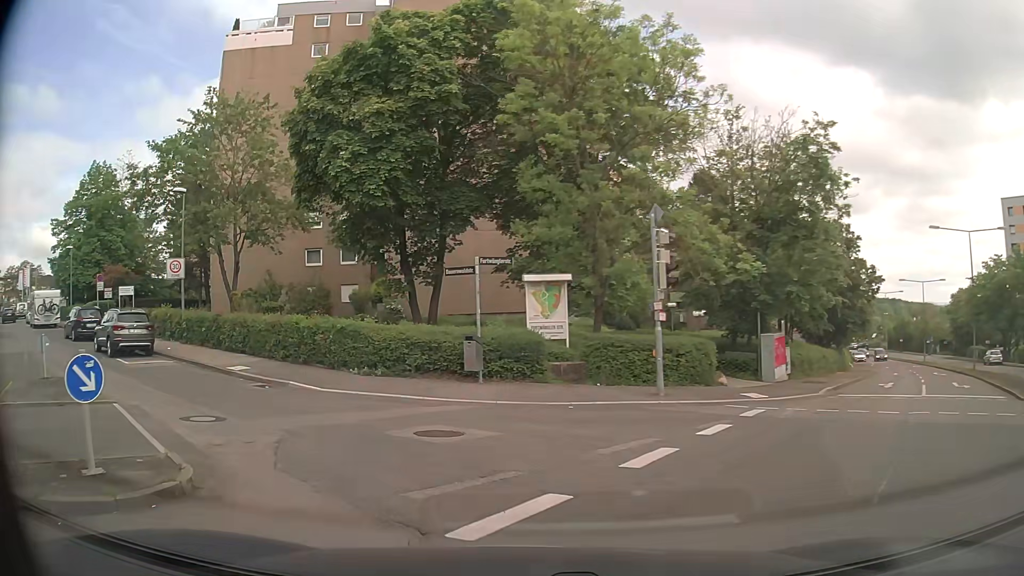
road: residential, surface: asphalt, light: Day
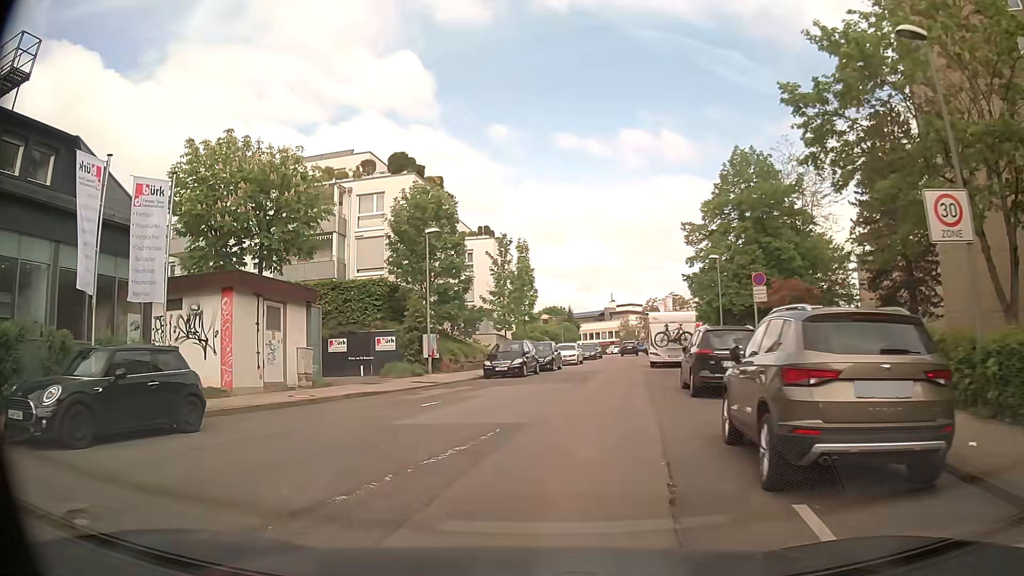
(-9.2, +15.5) m; -60°
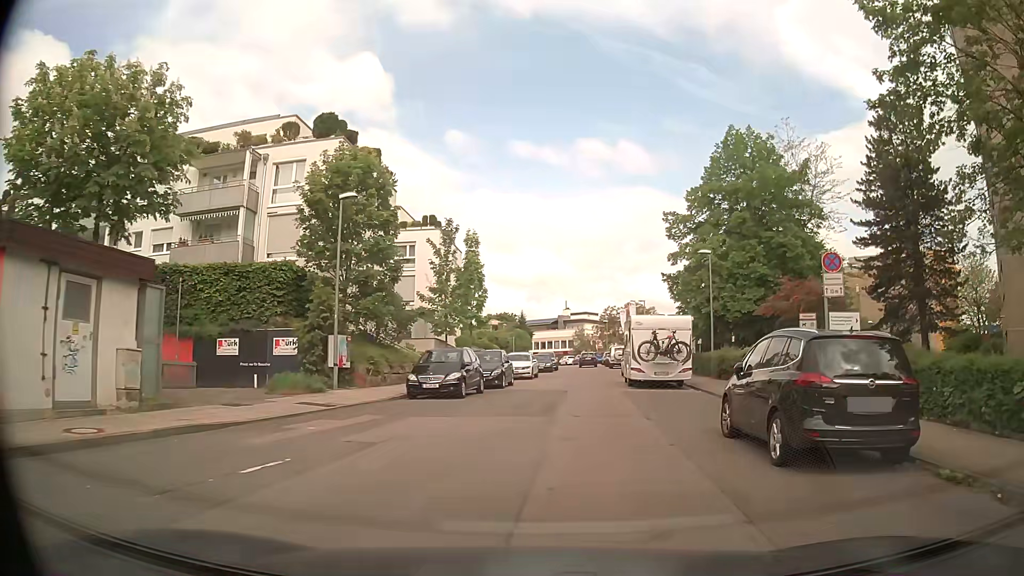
(+0.3, +8.0) m; +7°
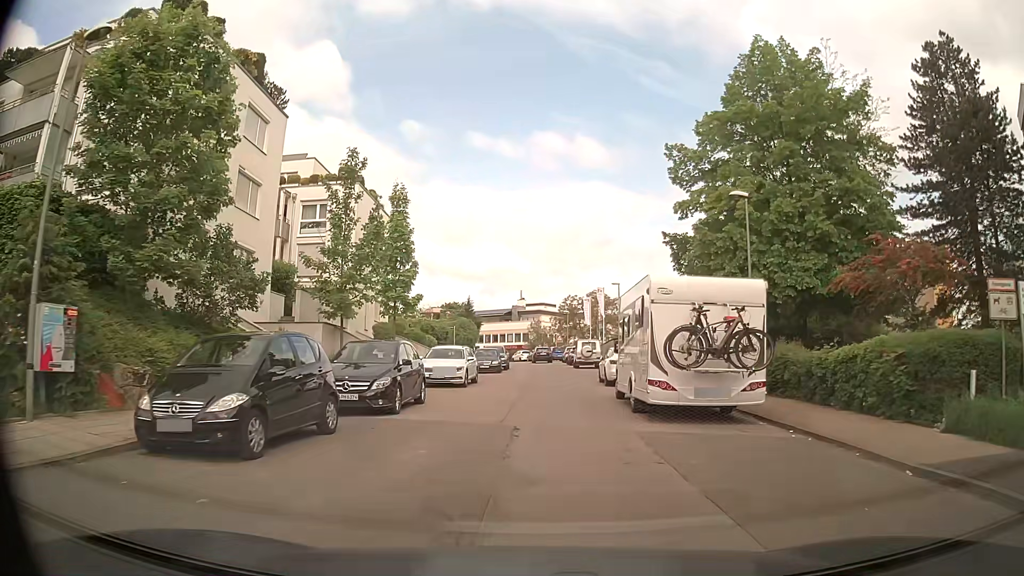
(+0.5, +12.8) m; +3°
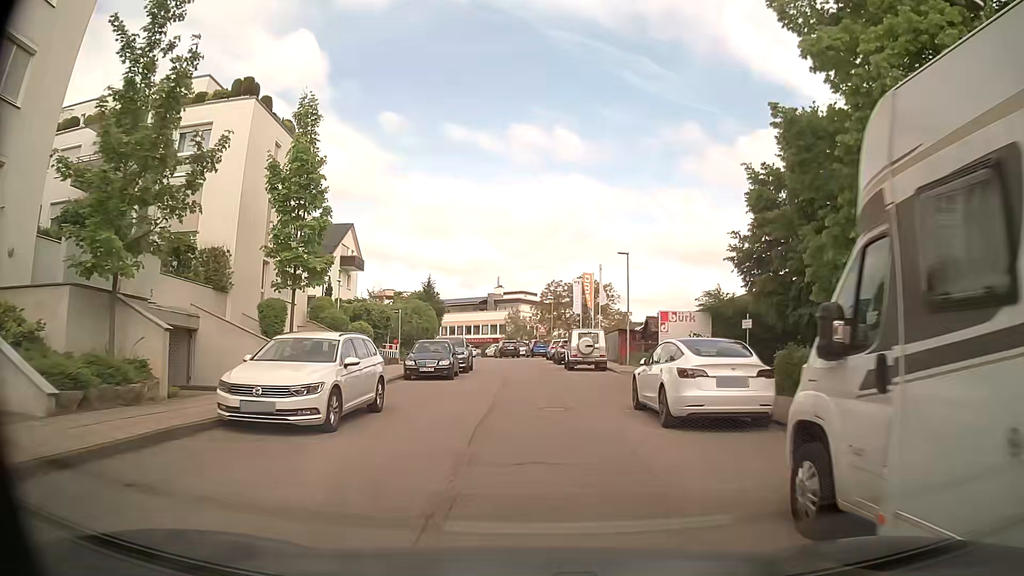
(+0.2, +14.2) m; 0°
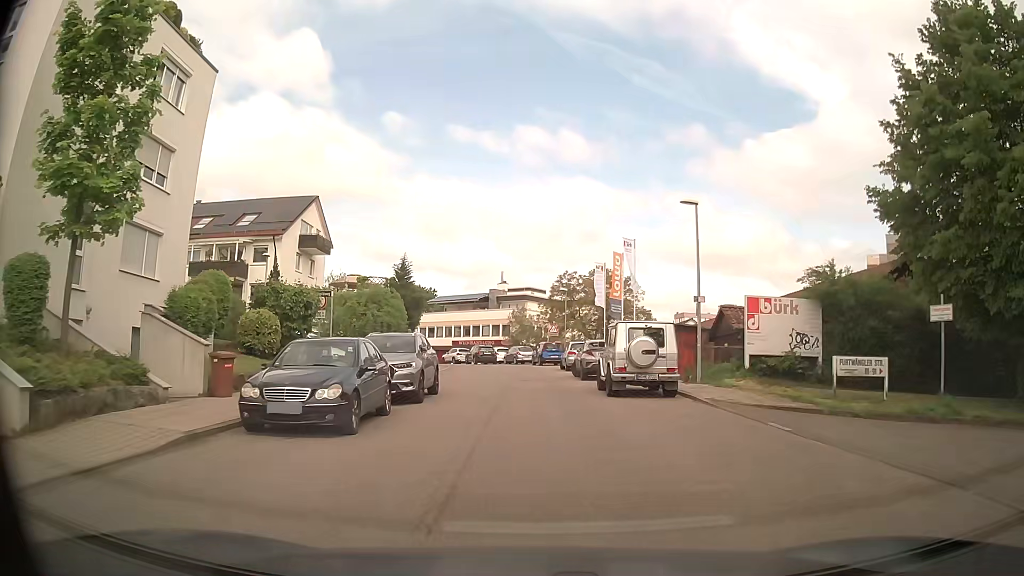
(+0.2, +14.1) m; 0°
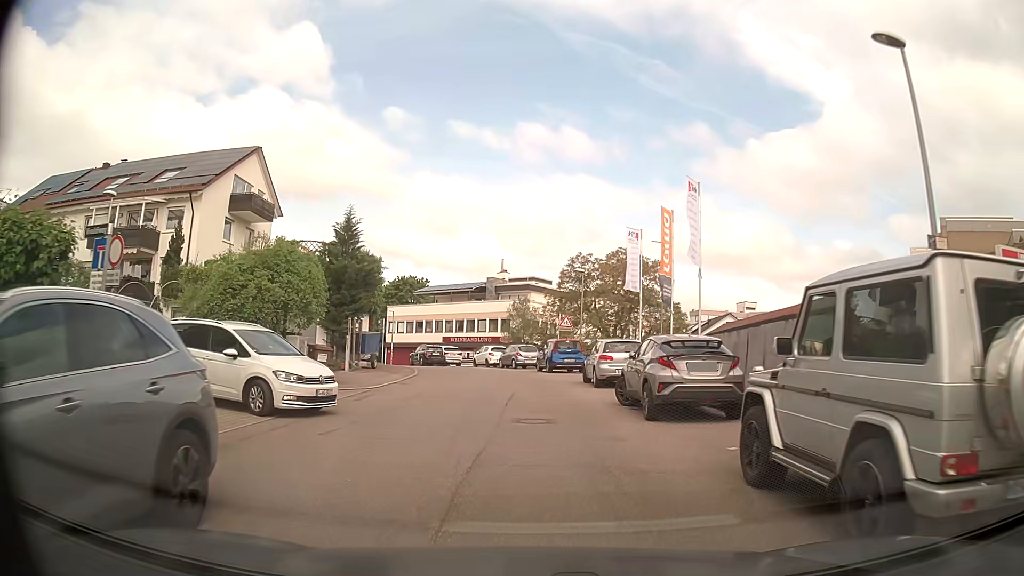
(+0.1, +13.6) m; 0°
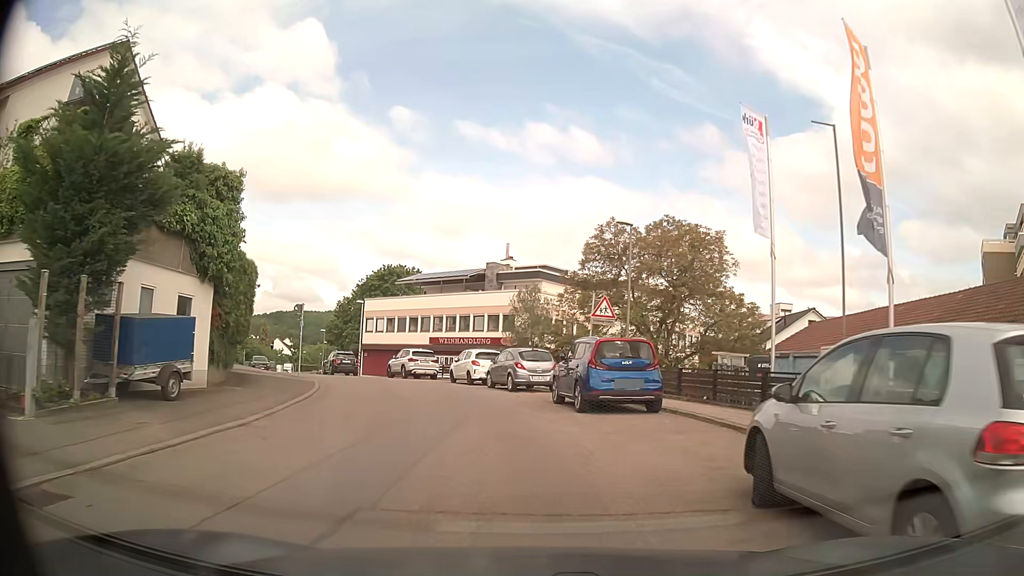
(+0.1, +17.6) m; -1°
(0, +10) (-2, +20) (-5, +29) (-9, +38) (-14, +48) (-18, +57) (-22, +66) (-26, +75) (-30, +84) (-33, +94) m
